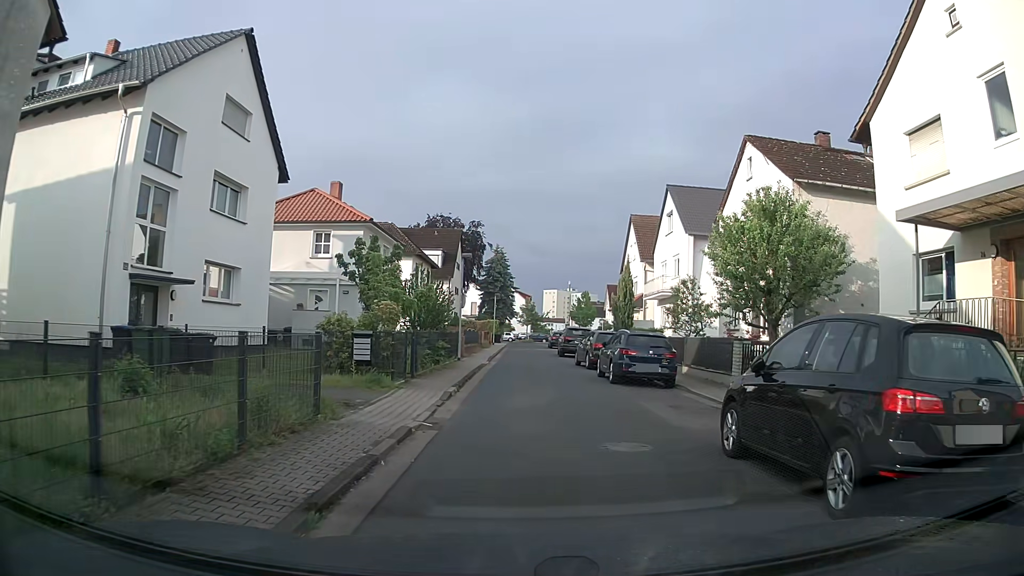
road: residential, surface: asphalt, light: Day
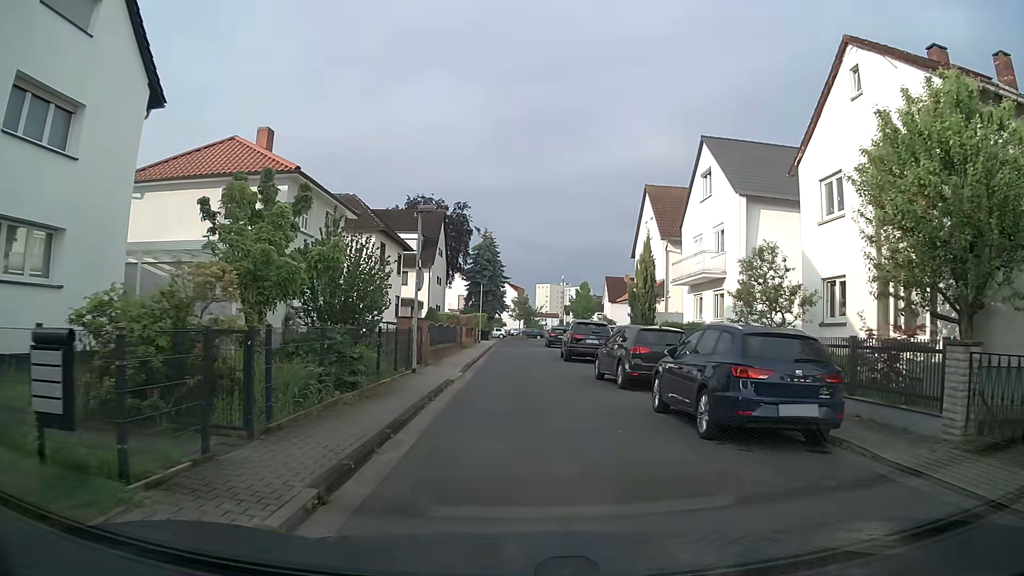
(0.0, +9.9) m; +1°
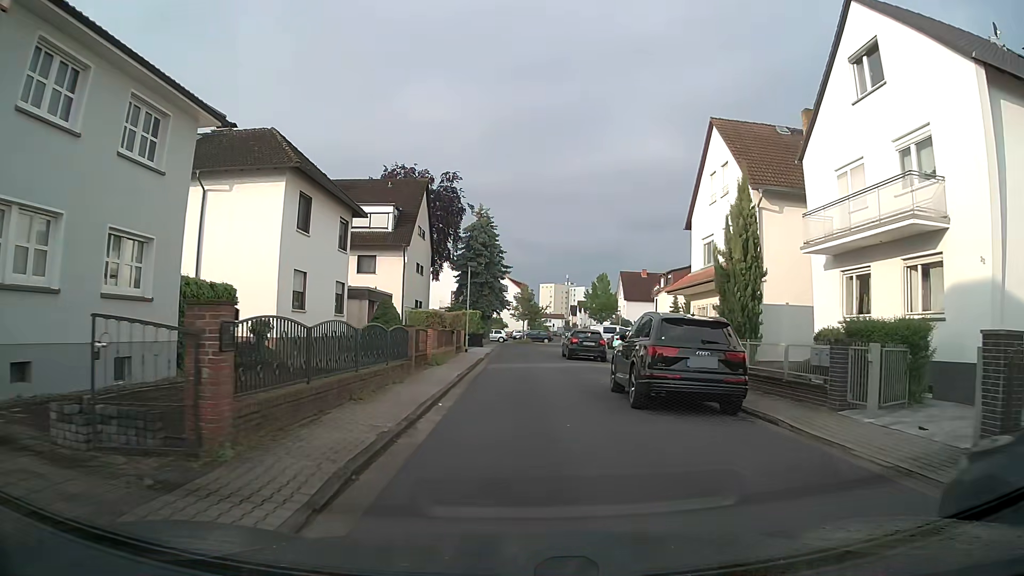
(-0.3, +15.5) m; -1°
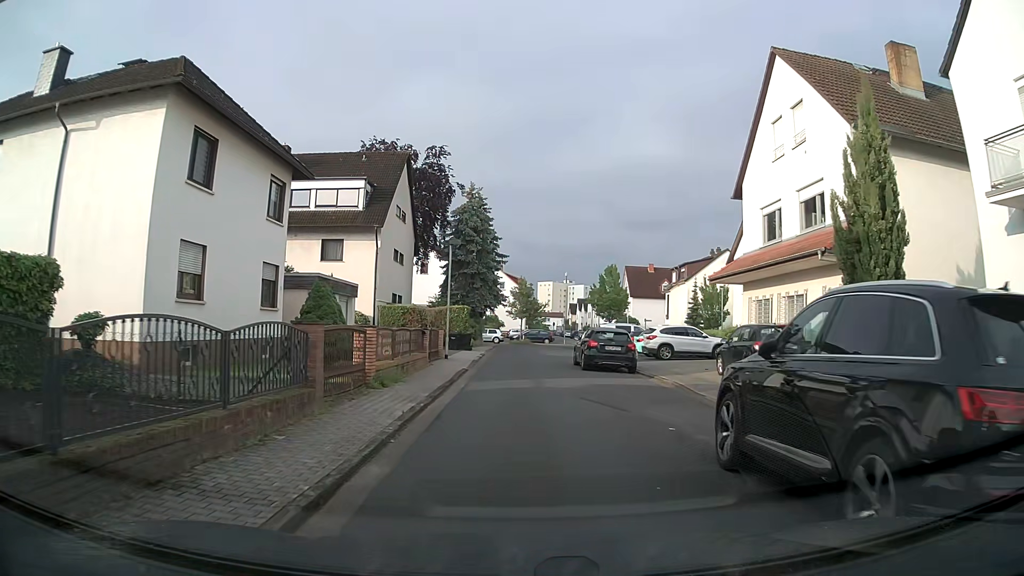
(0.0, +8.3) m; 0°
